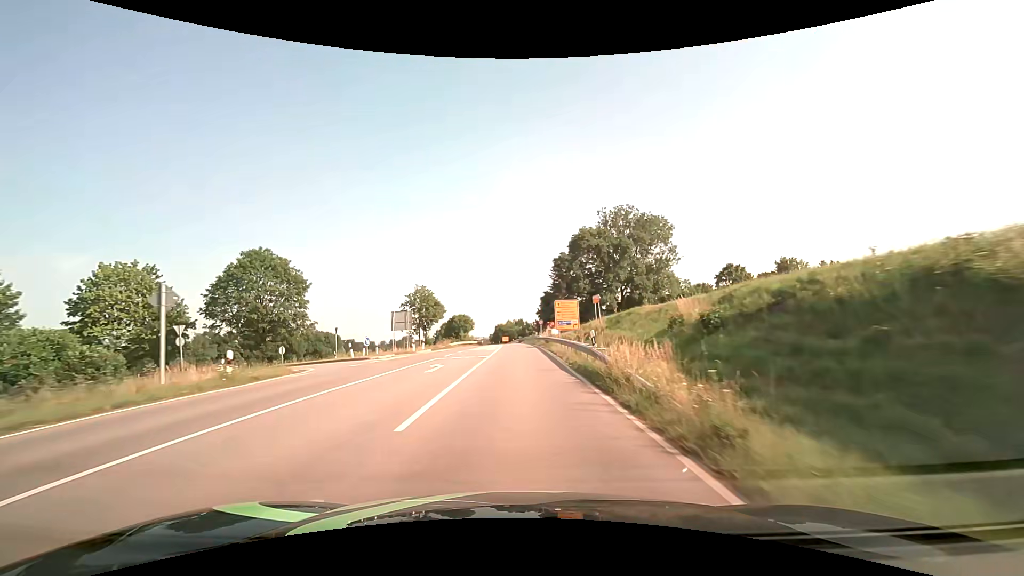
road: secondary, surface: asphalt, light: Day
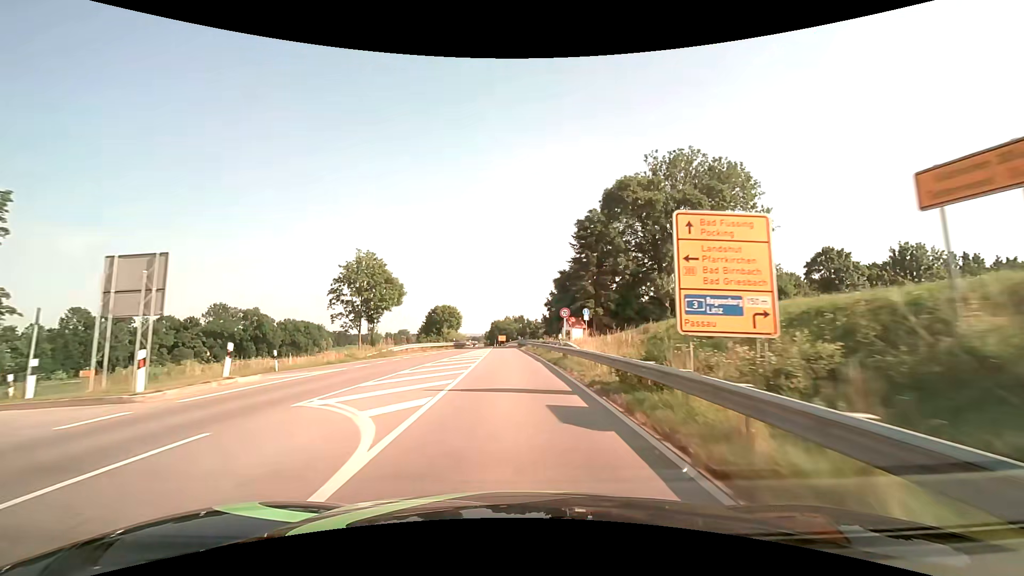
(0.0, +32.4) m; 0°
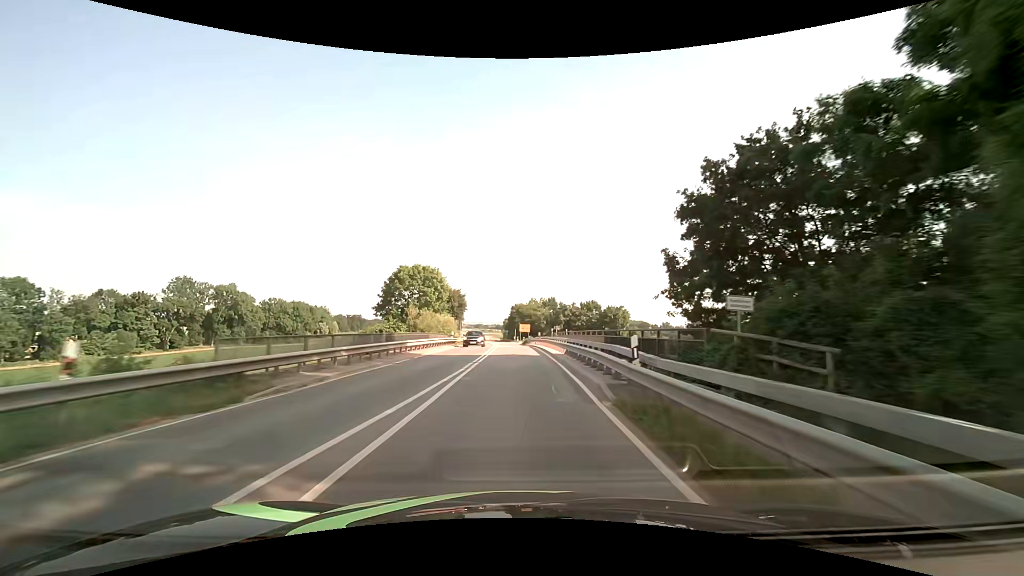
(-1.1, +54.4) m; -3°
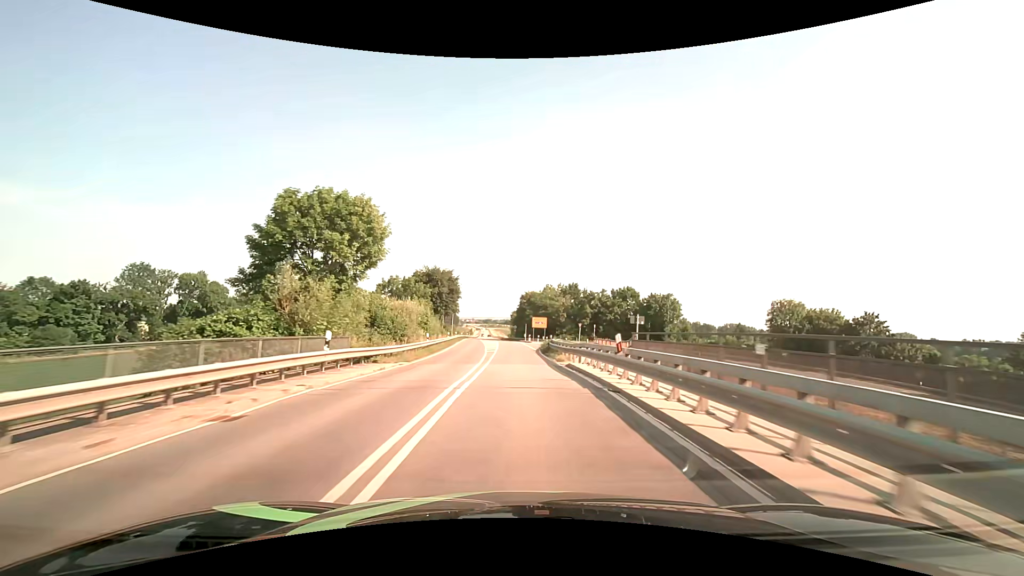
(-0.2, +32.7) m; -1°
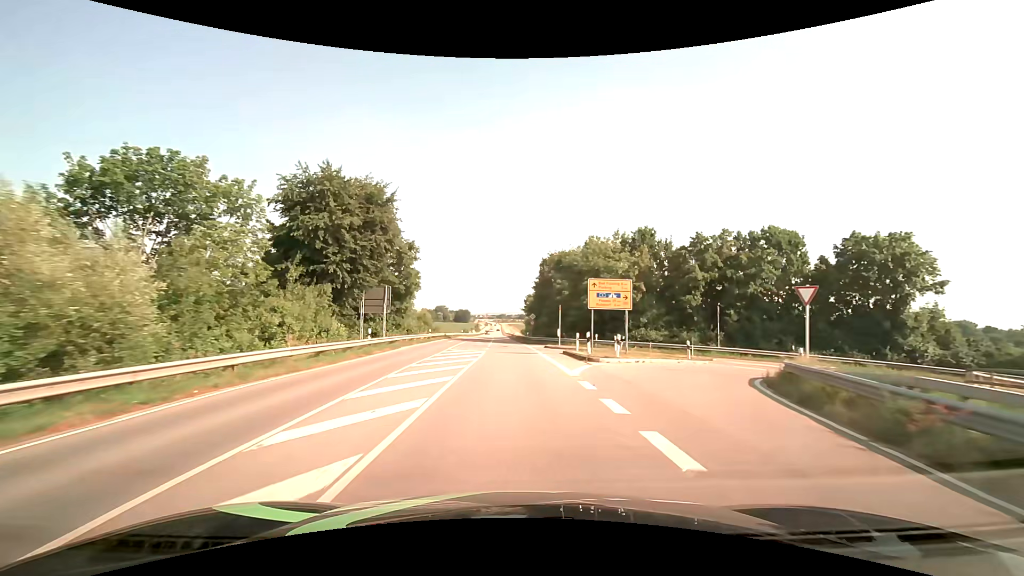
(-0.4, +54.6) m; -1°
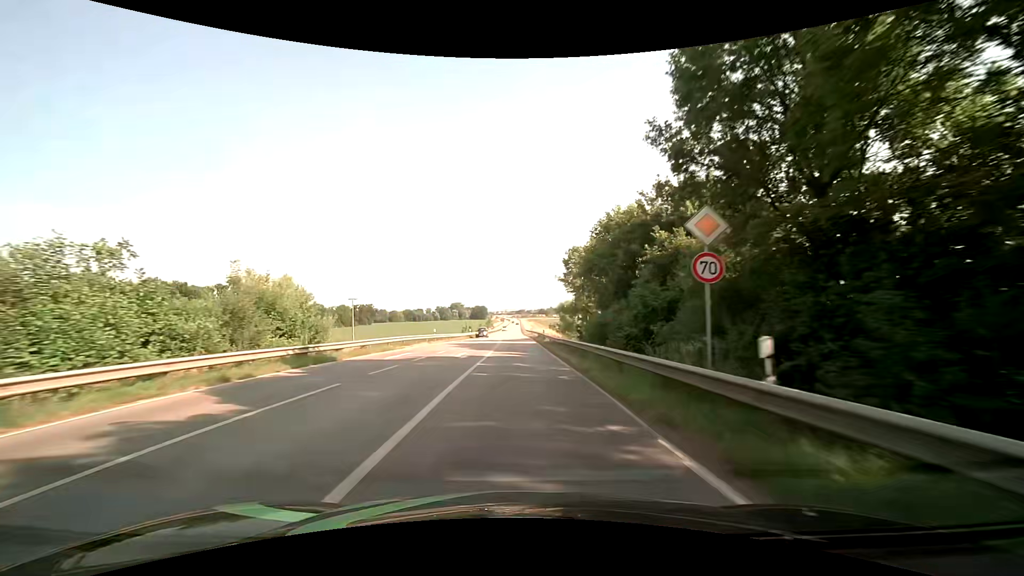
(-1.4, +54.4) m; -3°
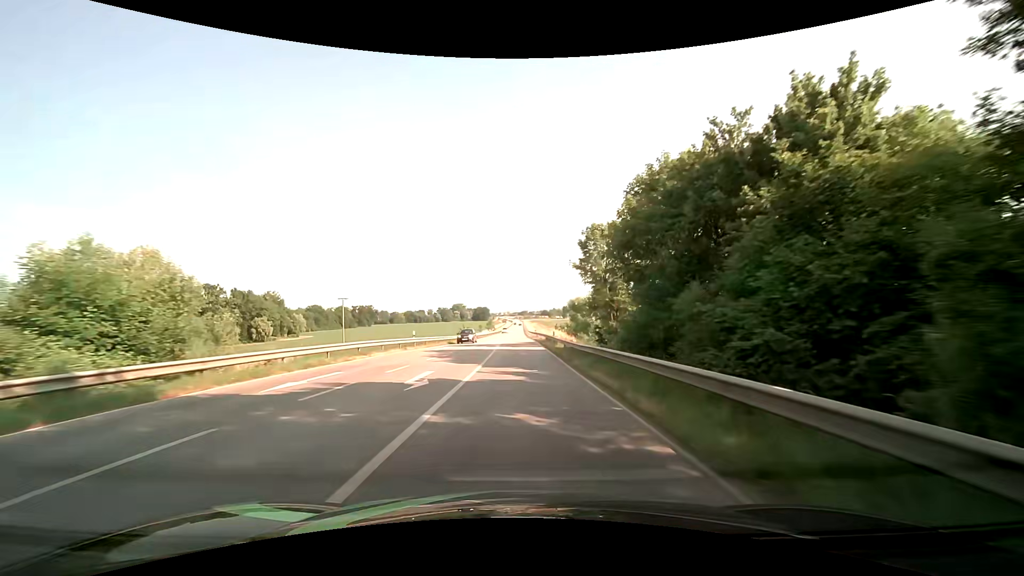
(0.0, +10.9) m; 0°
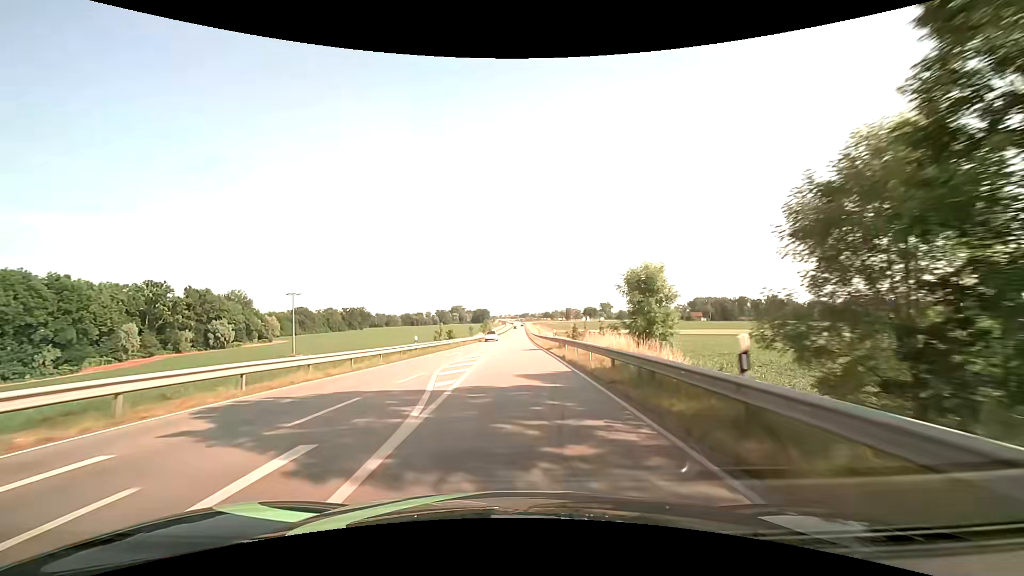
(+0.2, +32.5) m; 0°
(0, +10) (0, +20) (0, +30) (0, +40) (0, +50) (0, +60) (0, +70) (0, +80) (0, +90) (0, +100) m
